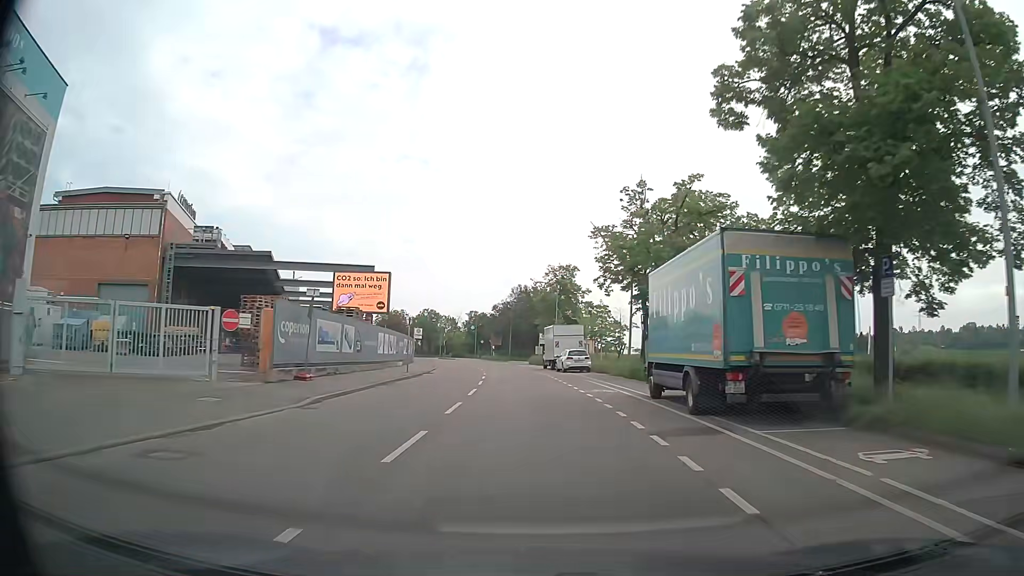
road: secondary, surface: asphalt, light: Day
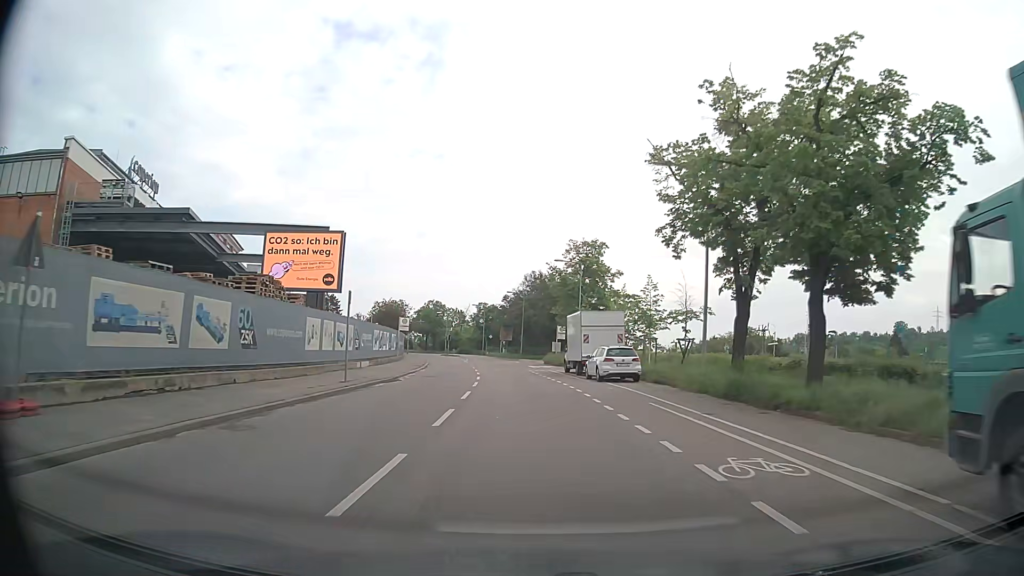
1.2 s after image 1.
(-0.1, +14.6) m; -1°
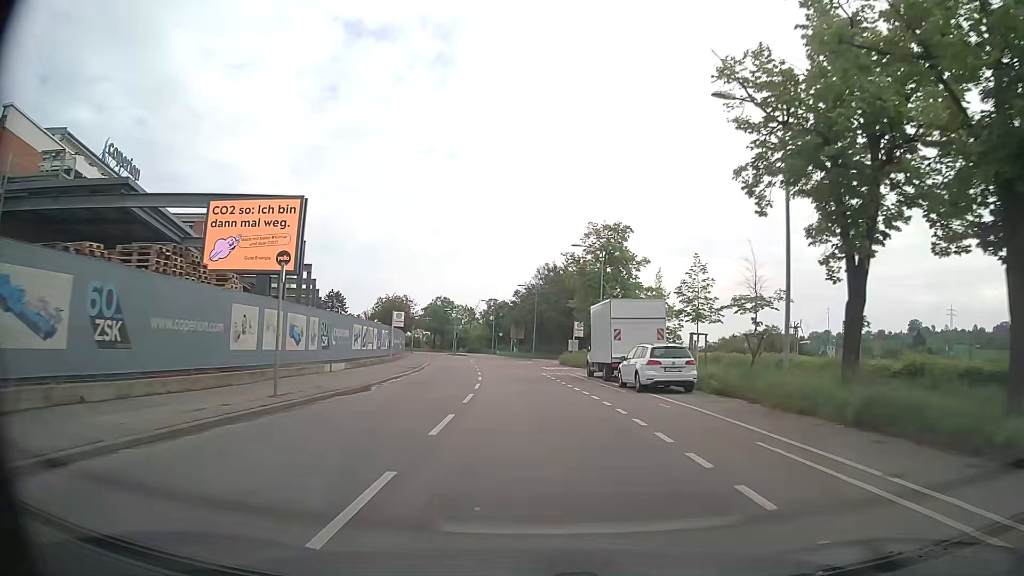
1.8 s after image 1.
(0.0, +7.3) m; -1°
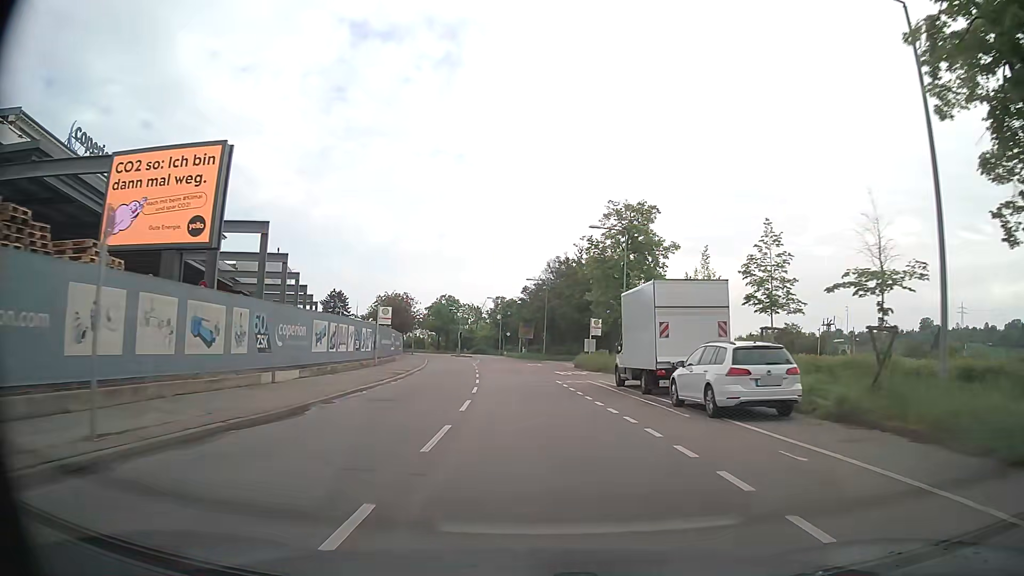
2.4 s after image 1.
(-0.1, +7.3) m; -1°
